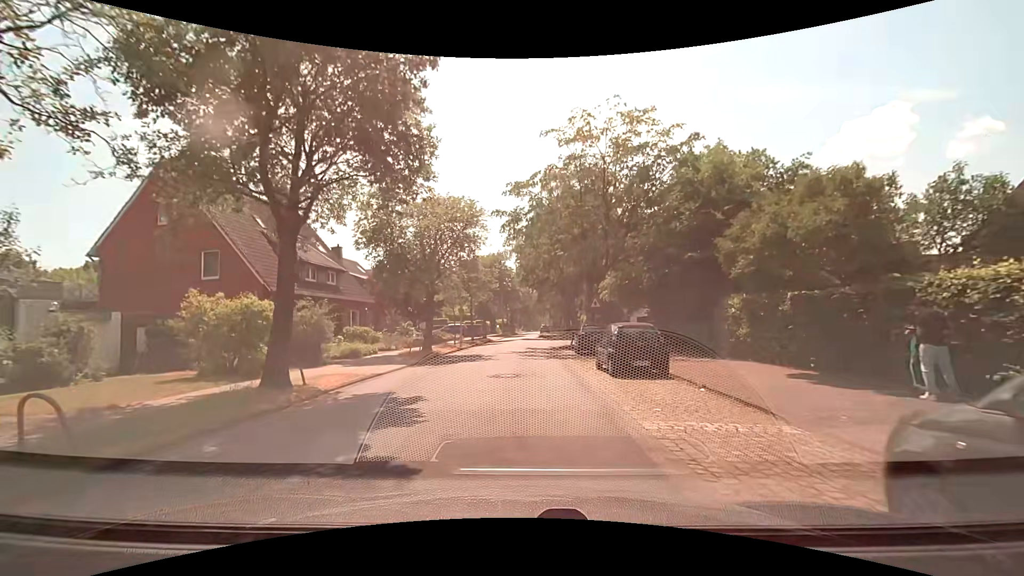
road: residential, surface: asphalt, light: Day
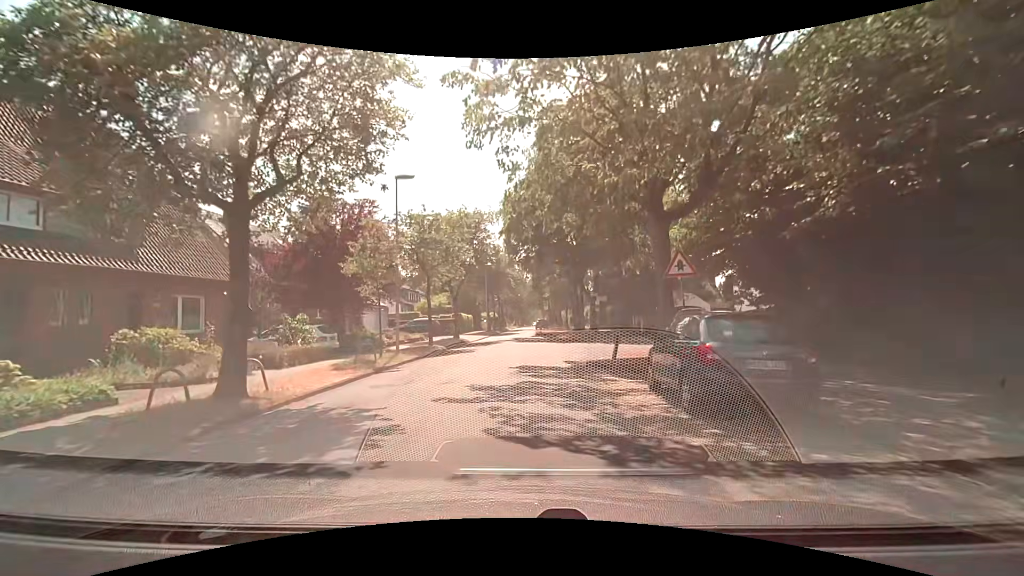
(+0.3, +17.1) m; +1°
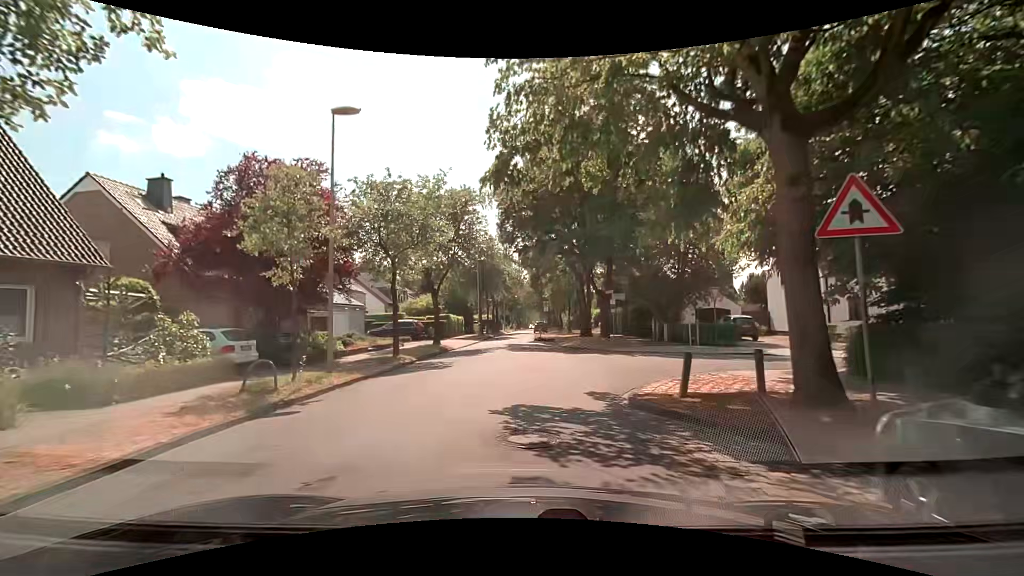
(+0.1, +6.7) m; +1°
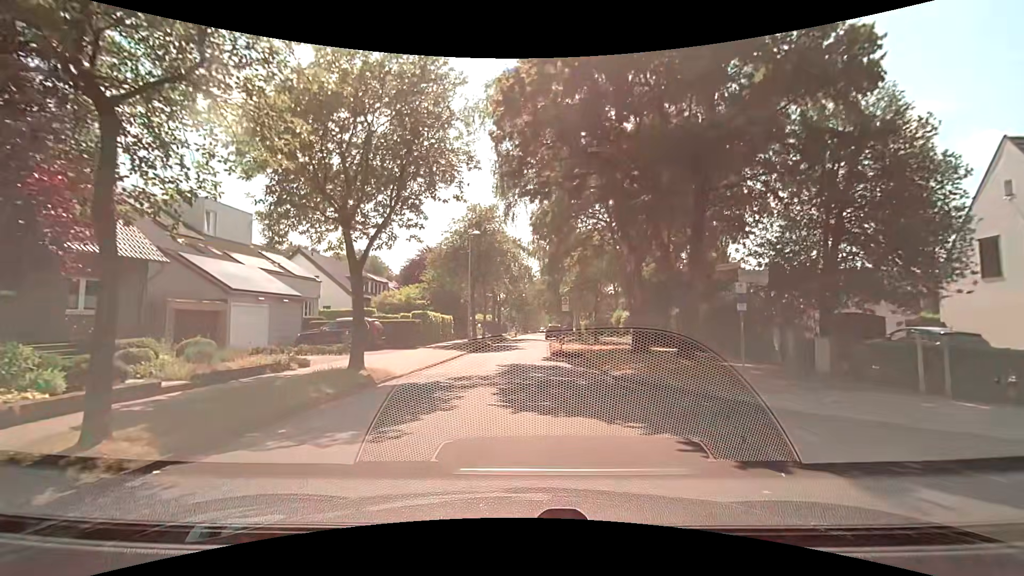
(-0.2, +14.5) m; -1°
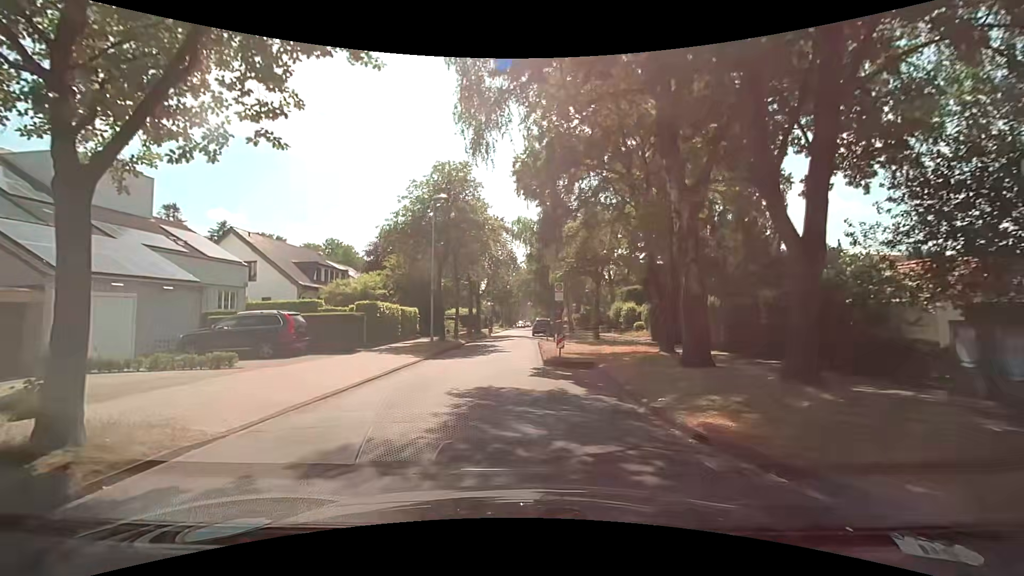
(+0.2, +8.1) m; +1°
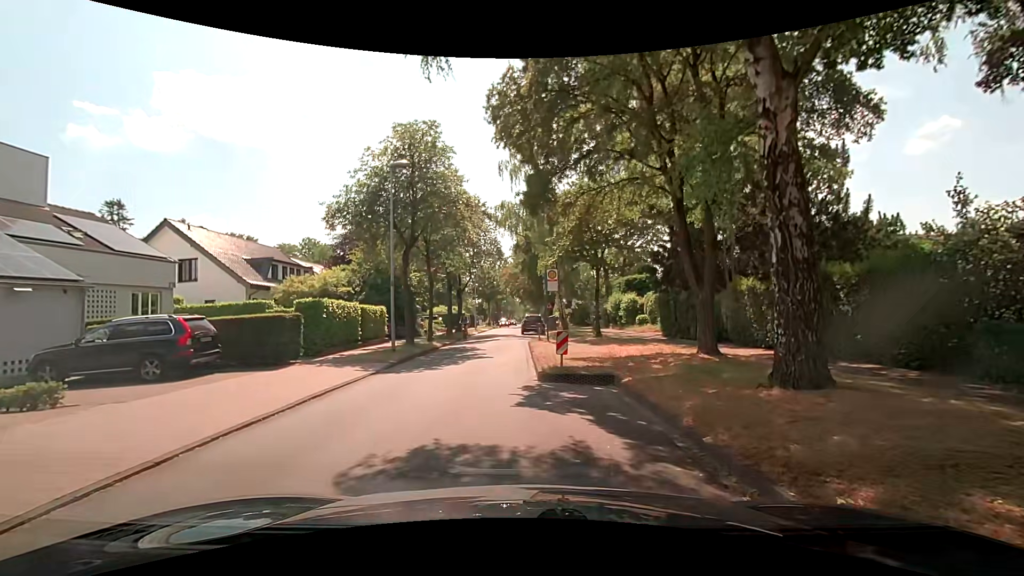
(+0.1, +5.1) m; +1°
